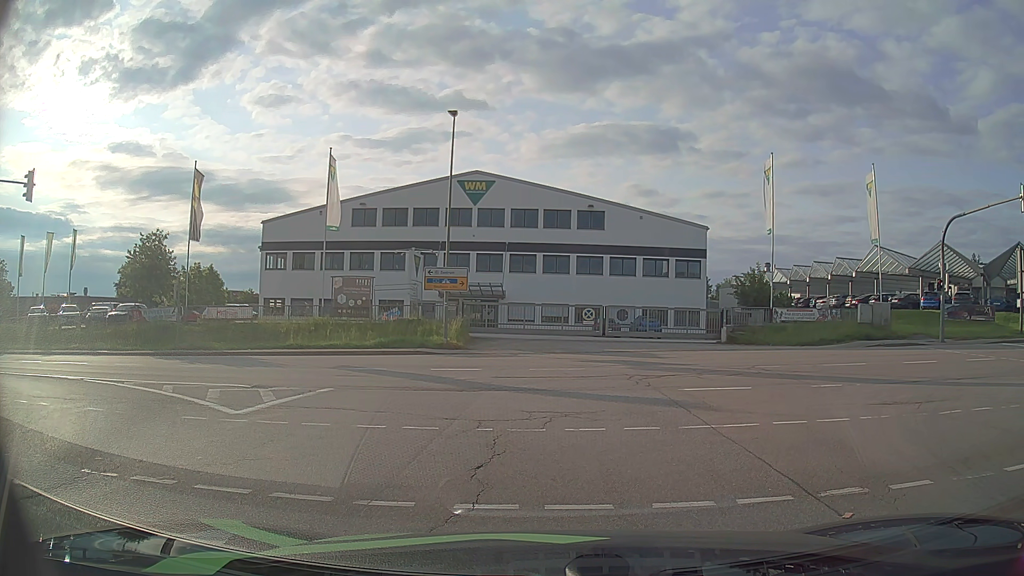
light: Day
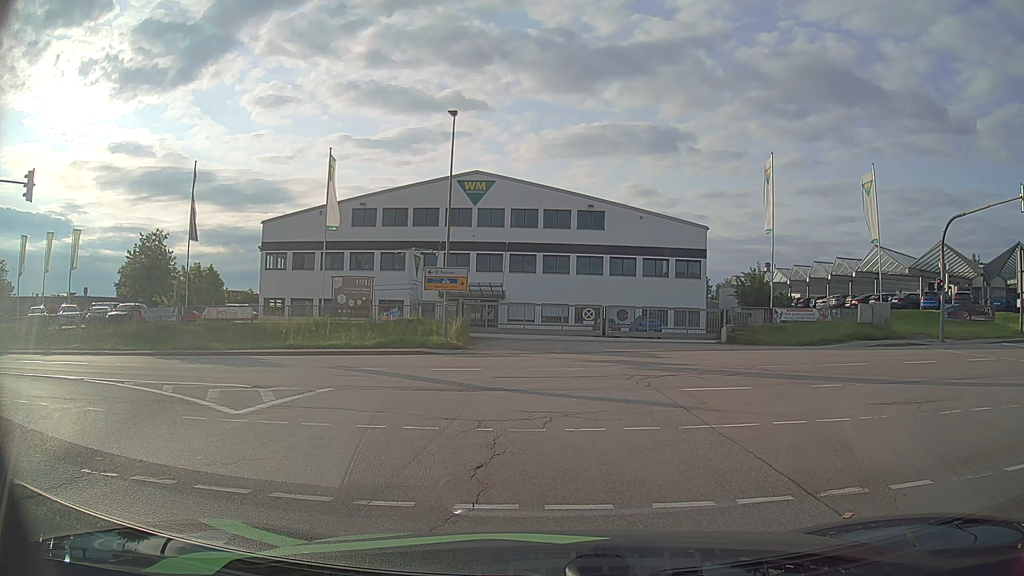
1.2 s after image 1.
(0.0, 0.0) m; 0°
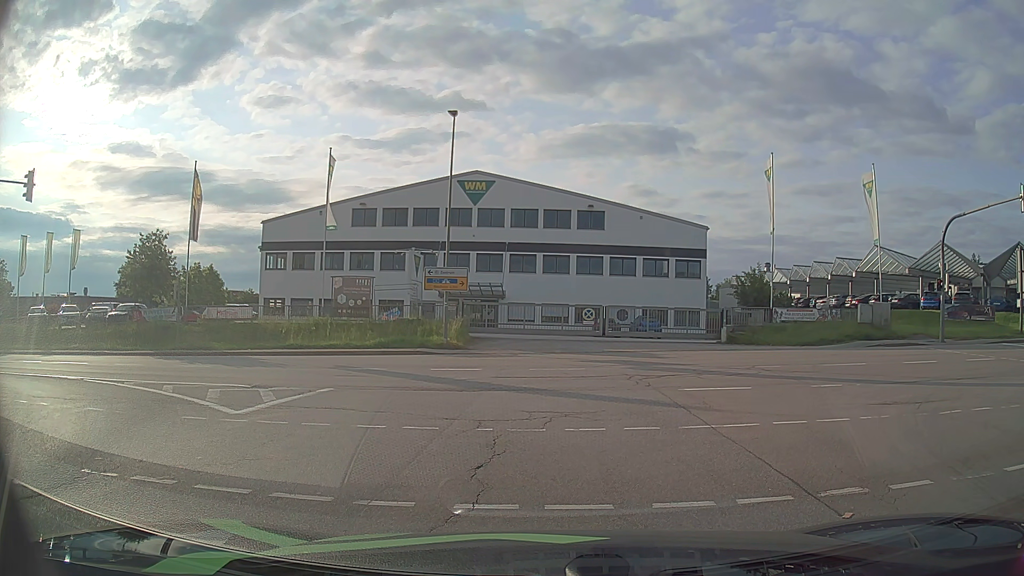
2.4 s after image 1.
(0.0, 0.0) m; 0°
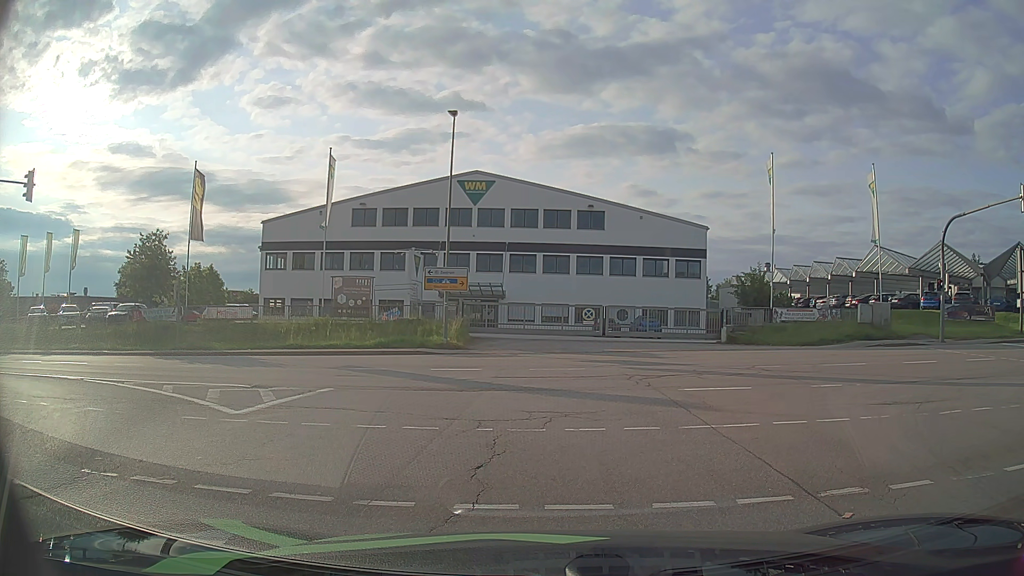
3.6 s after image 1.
(0.0, 0.0) m; 0°
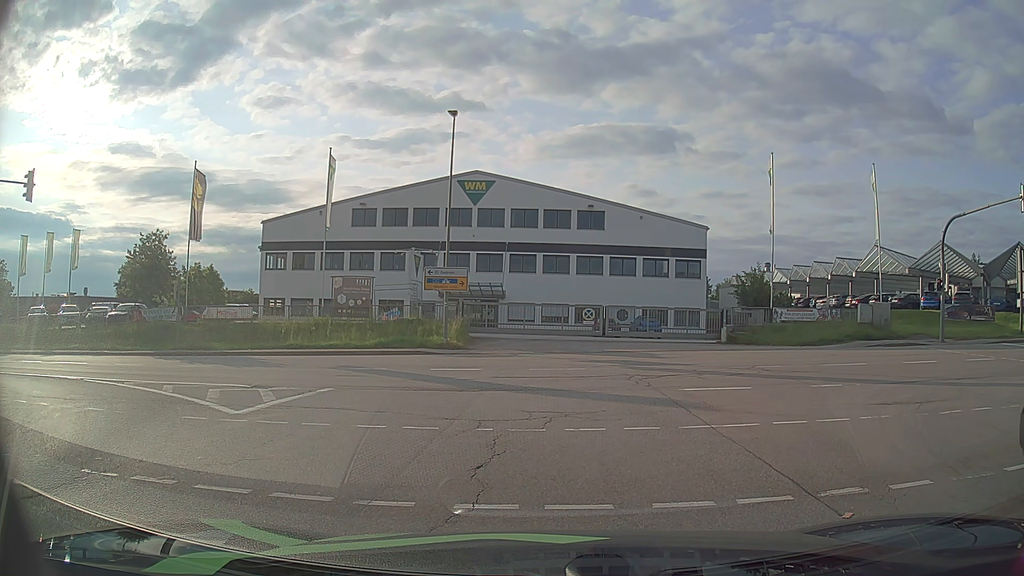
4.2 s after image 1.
(0.0, 0.0) m; 0°
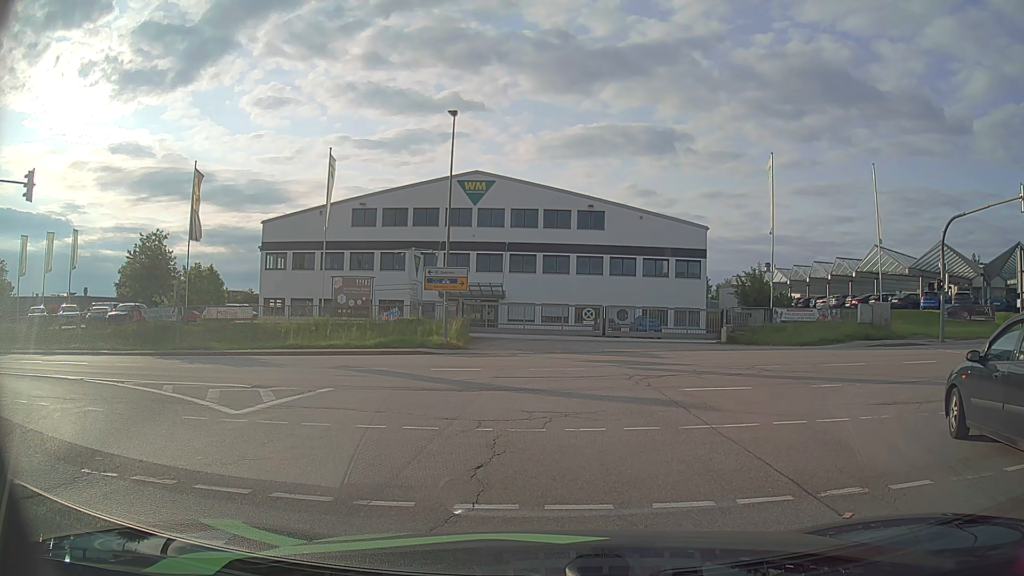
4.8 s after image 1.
(0.0, 0.0) m; 0°
(0, +10) (-2, +20) (-10, +26) (-20, +27) (-30, +27) (-40, +27) (-50, +27) (-60, +26) (-70, +26) (-80, +26) m
